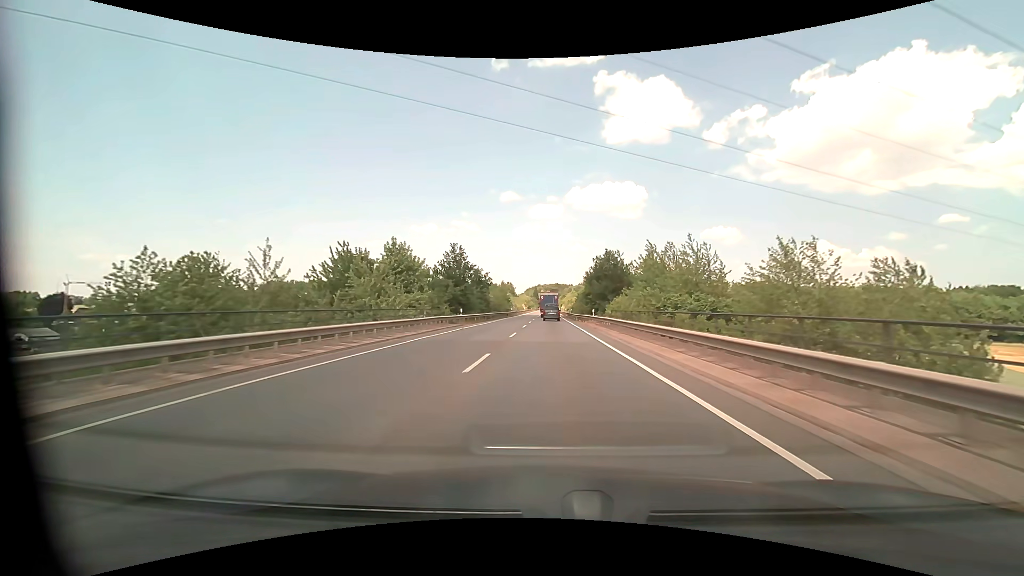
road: primary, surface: asphalt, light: Day
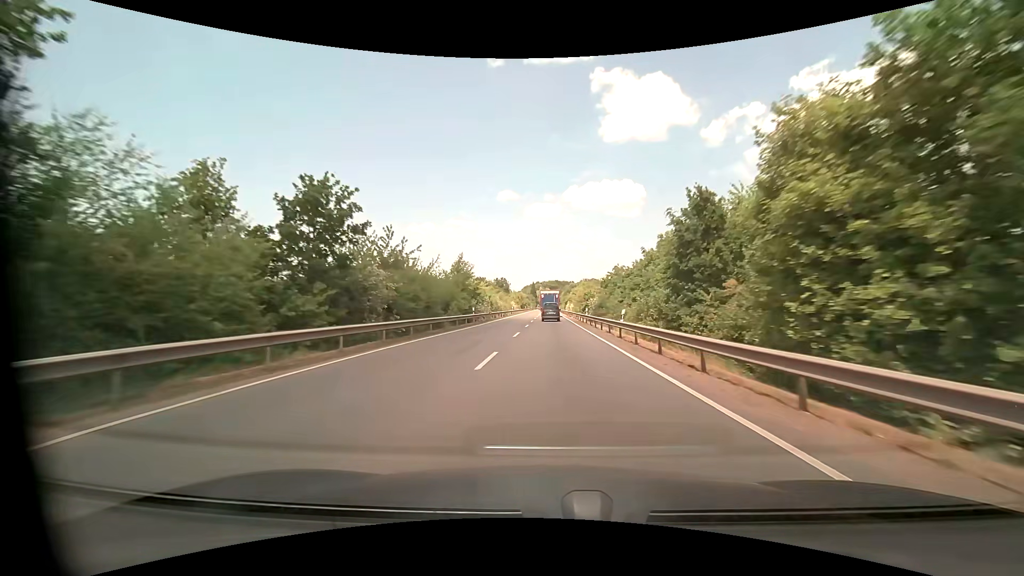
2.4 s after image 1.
(+0.1, +47.6) m; 0°
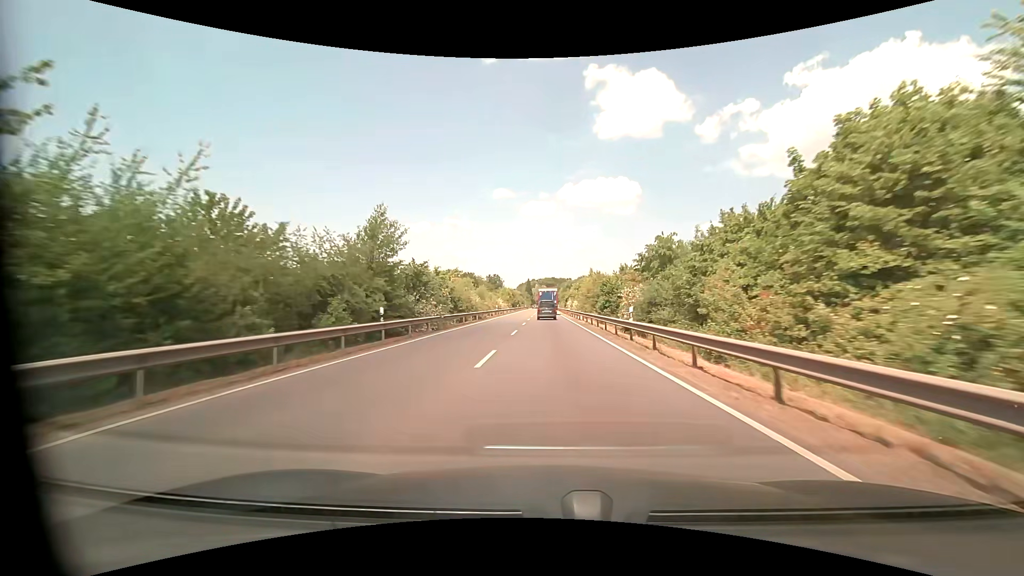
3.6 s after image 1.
(+0.1, +23.8) m; 0°
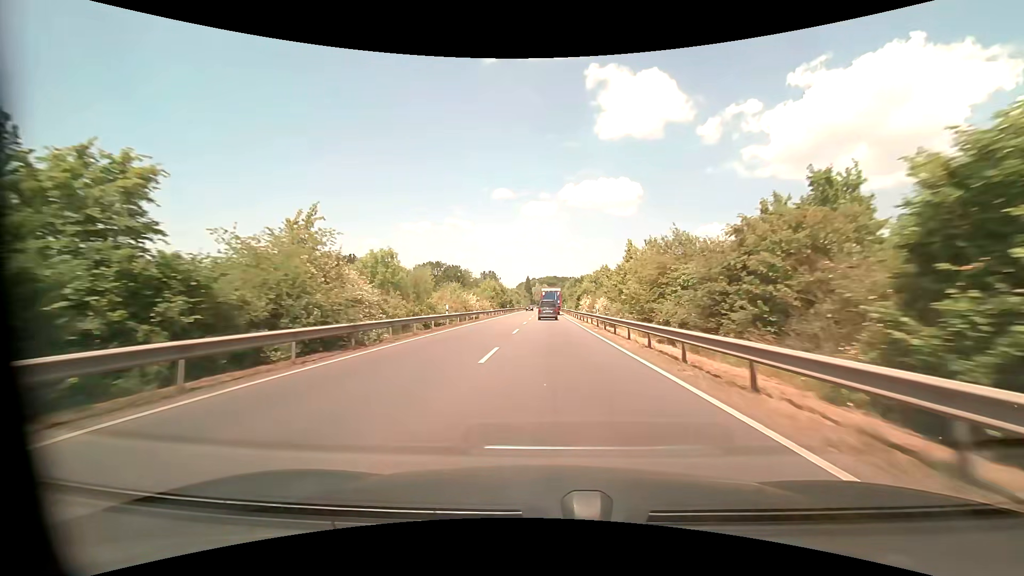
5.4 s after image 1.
(0.0, +35.2) m; 0°
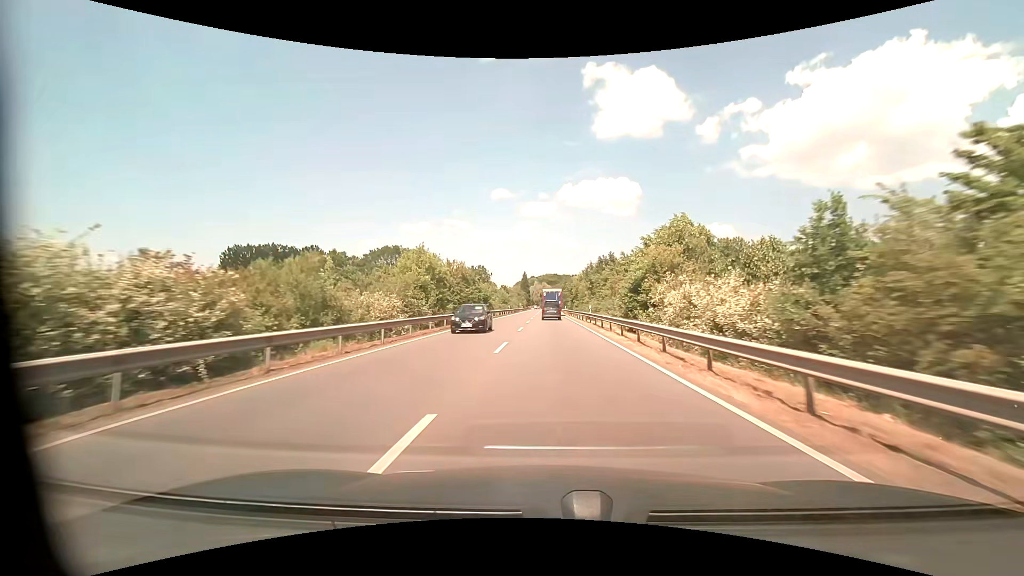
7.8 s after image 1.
(-0.1, +45.6) m; 0°
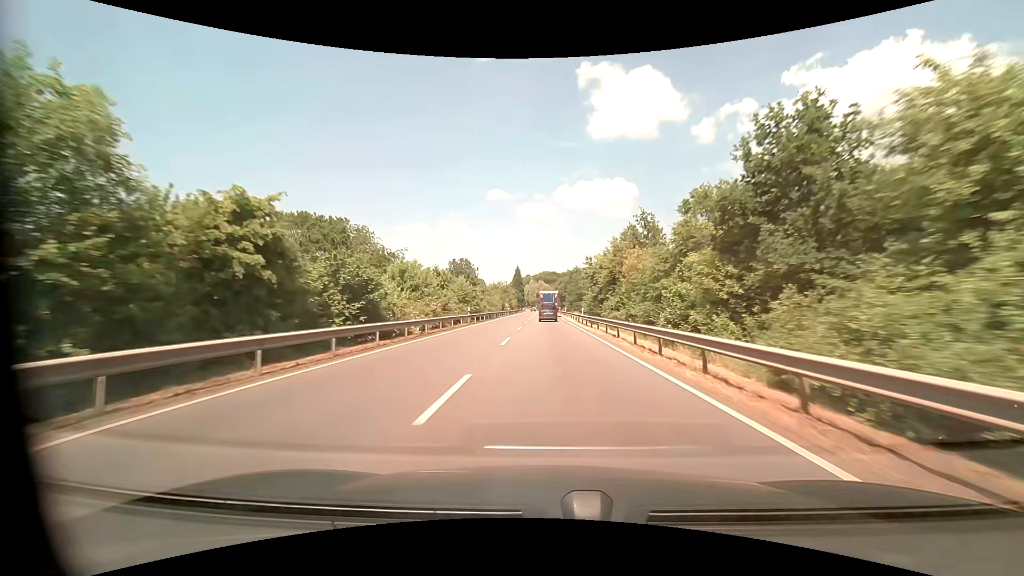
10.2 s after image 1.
(+0.2, +44.3) m; 0°
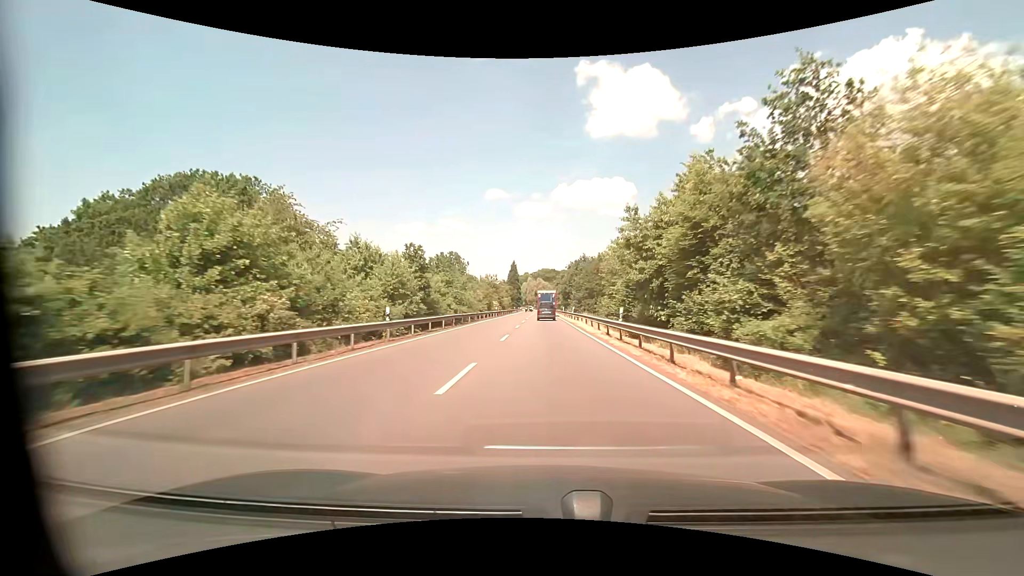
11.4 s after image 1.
(0.0, +22.2) m; 0°
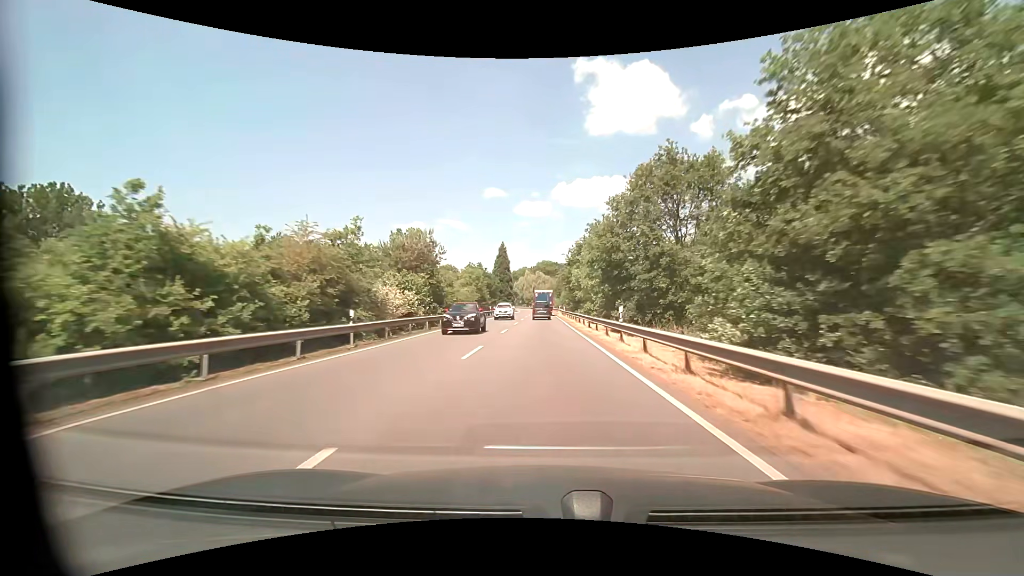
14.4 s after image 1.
(+0.1, +55.1) m; 0°
(0, +10) (0, +20) (0, +30) (0, +40) (0, +50) (0, +60) (0, +70) (0, +80) (0, +90) (0, +100) m
